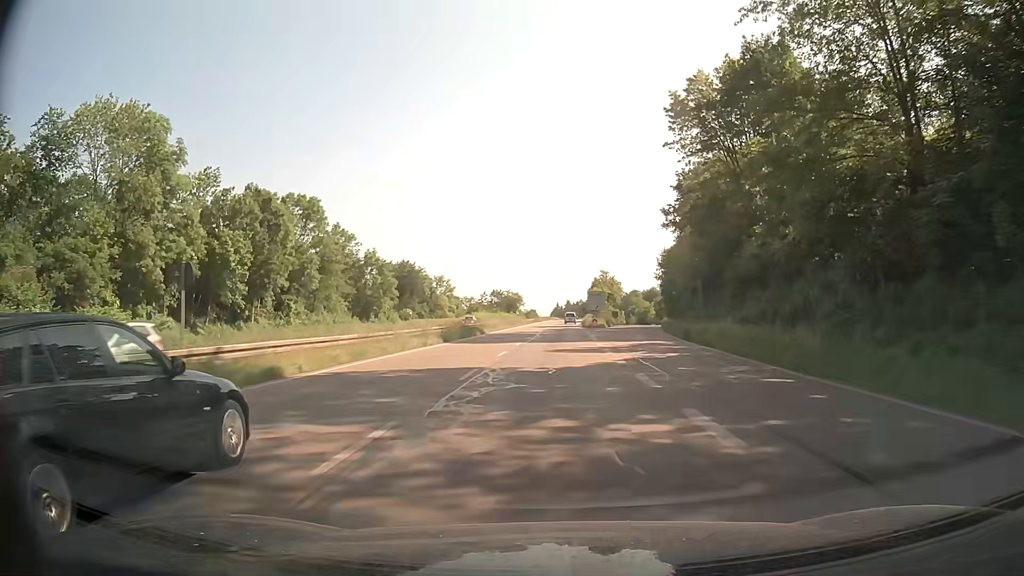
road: trunk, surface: asphalt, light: Day
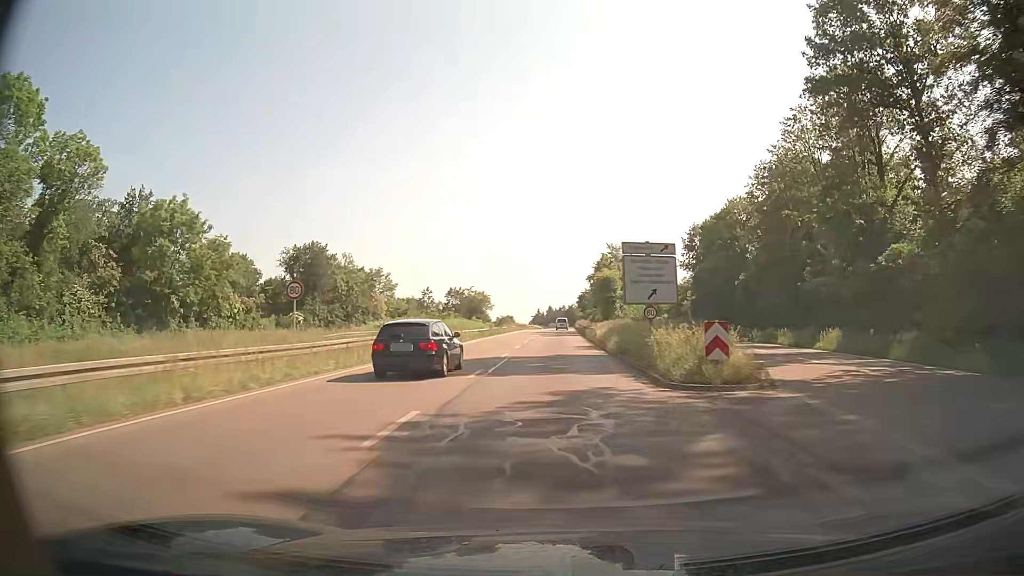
(+0.7, +61.4) m; +2°
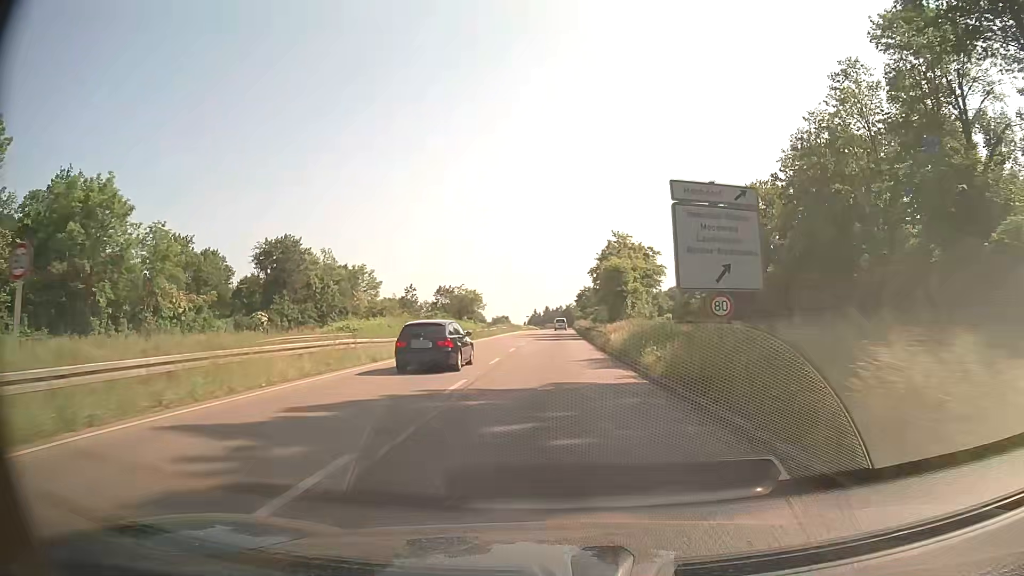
(0.0, +12.3) m; 0°
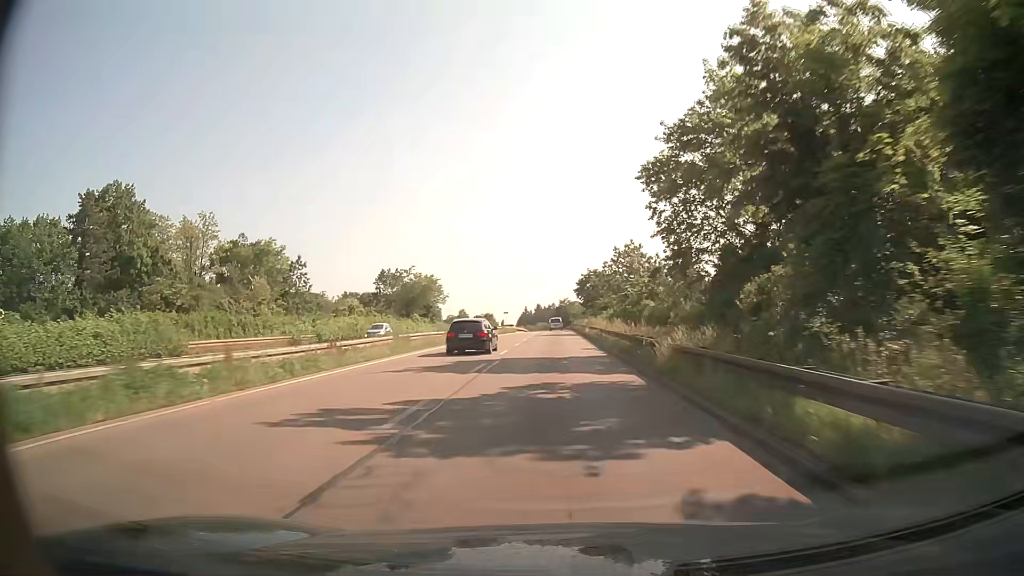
(+0.1, +49.2) m; 0°
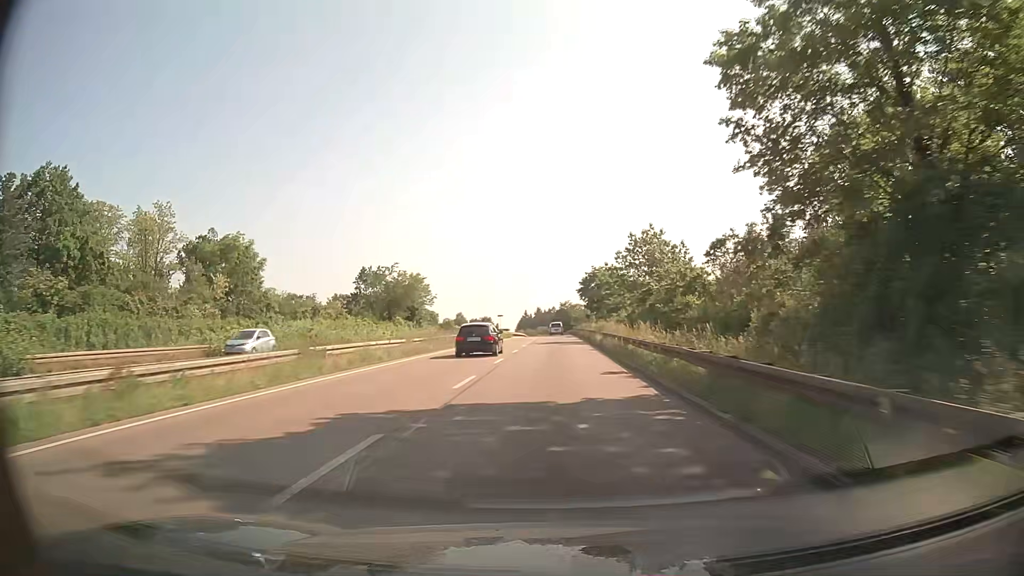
(0.0, +12.3) m; 0°
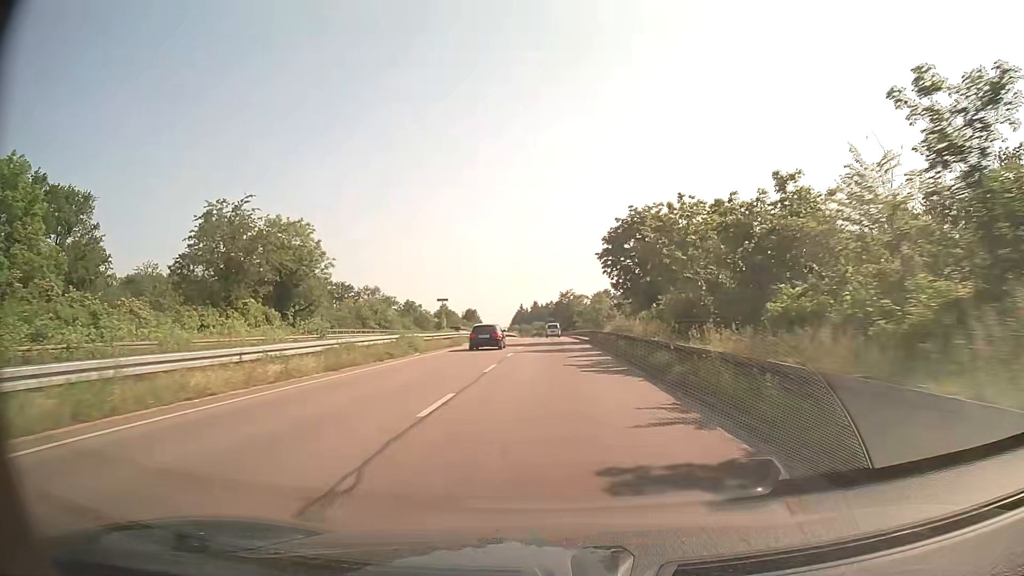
(0.0, +49.2) m; 0°
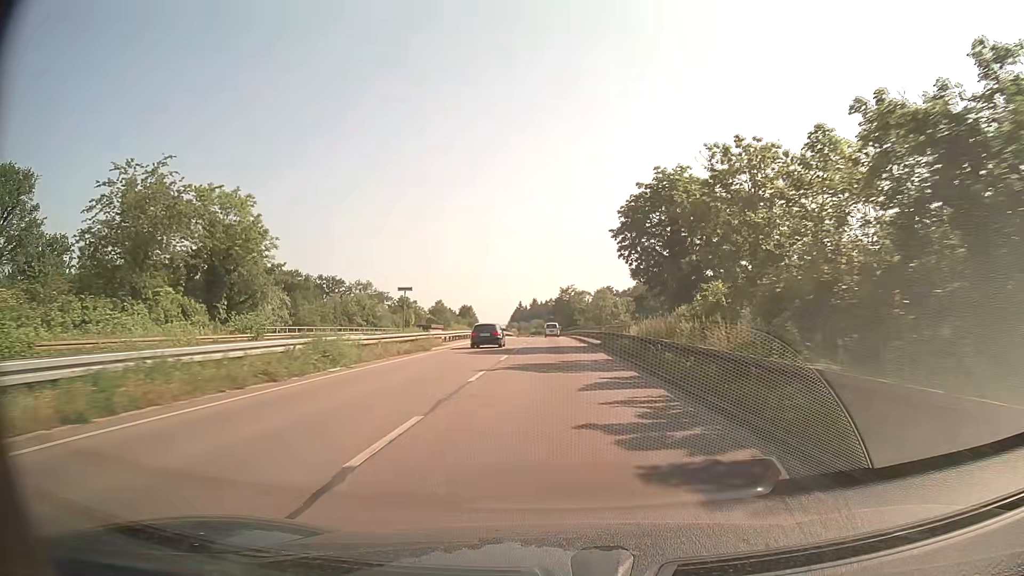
(0.0, +12.3) m; 0°
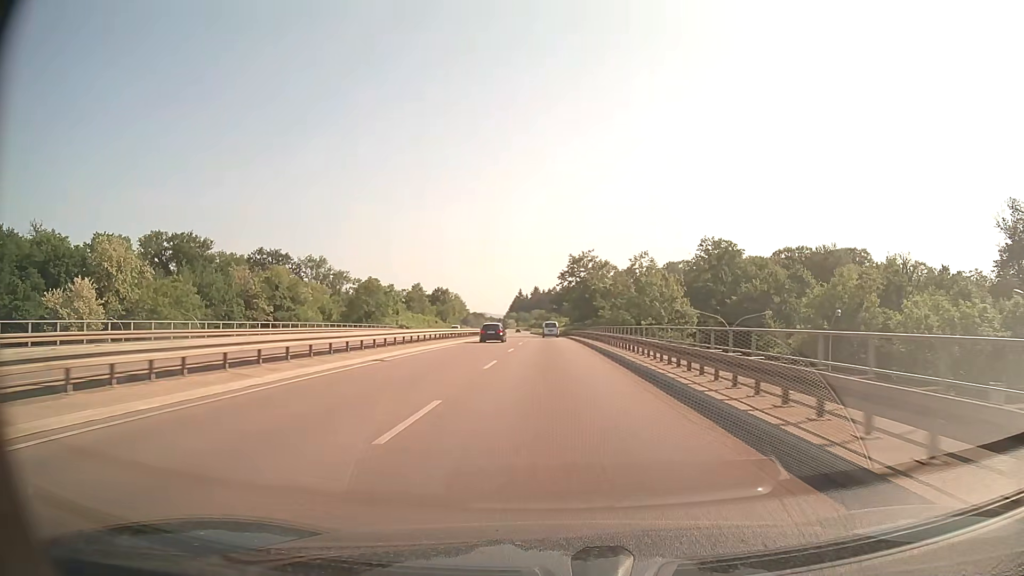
(+0.1, +61.9) m; 0°
(0, +10) (0, +20) (0, +30) (0, +40) (0, +50) (0, +60) (-1, +70) (-1, +80) (-1, +90) (-1, +100) m
